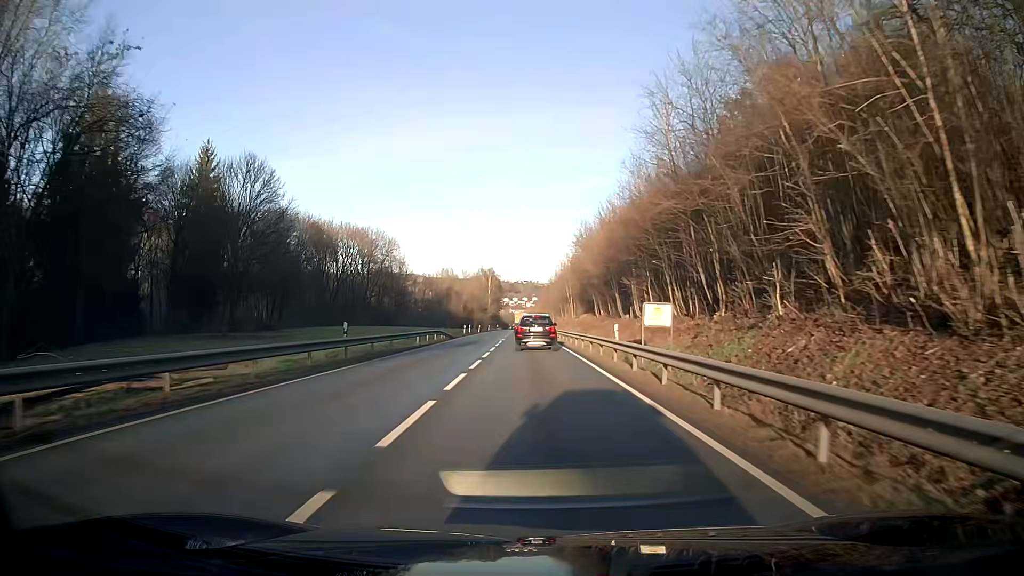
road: primary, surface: asphalt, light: Day
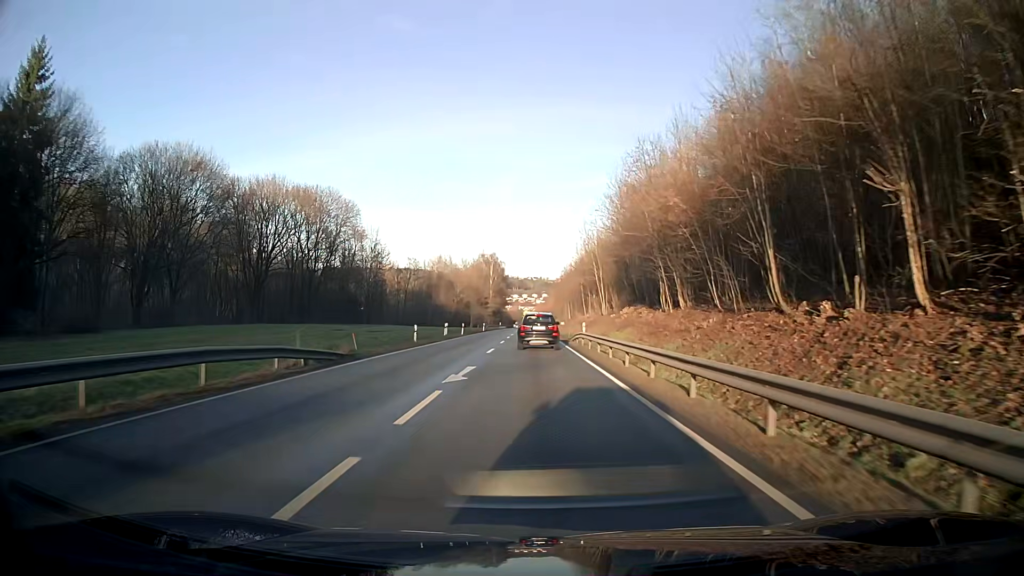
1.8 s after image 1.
(-0.3, +34.7) m; -1°
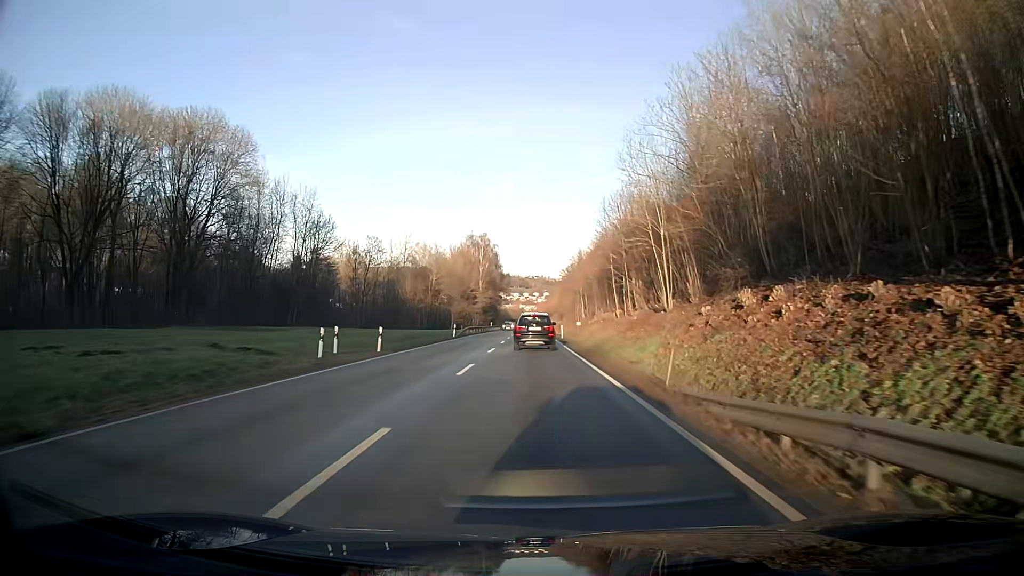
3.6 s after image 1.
(0.0, +35.0) m; 0°
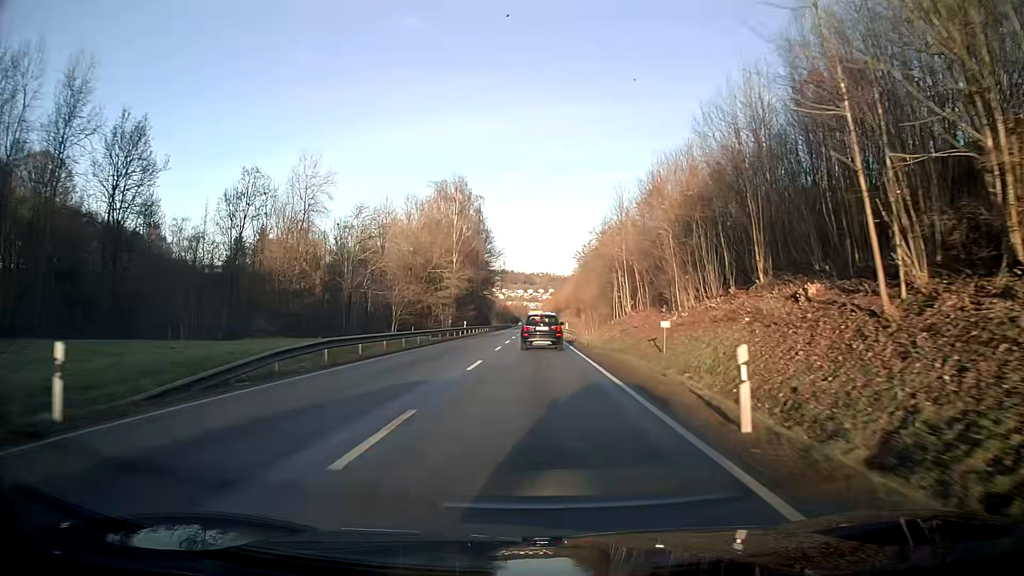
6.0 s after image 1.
(-0.1, +47.1) m; 0°
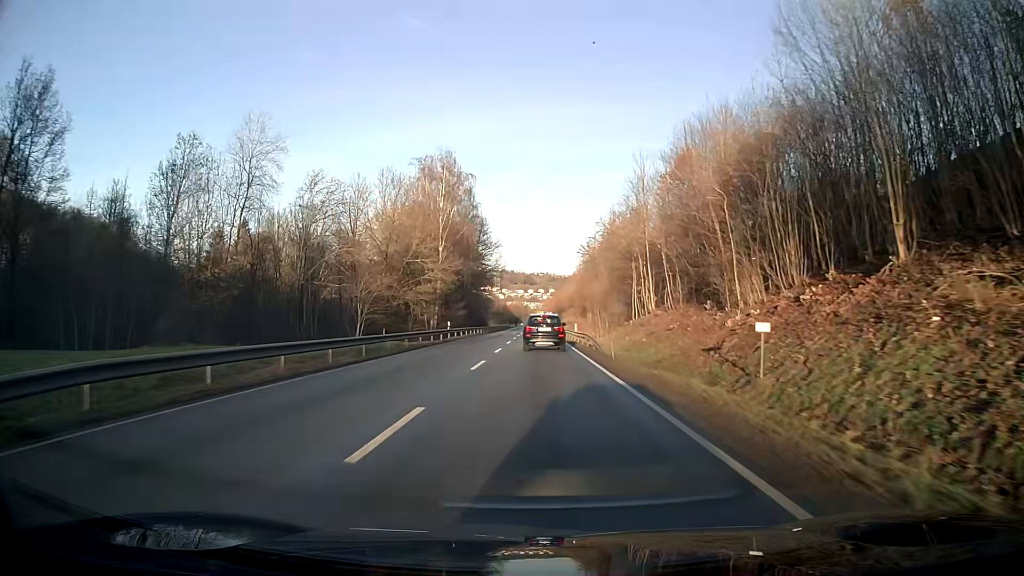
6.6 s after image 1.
(0.0, +11.9) m; 0°
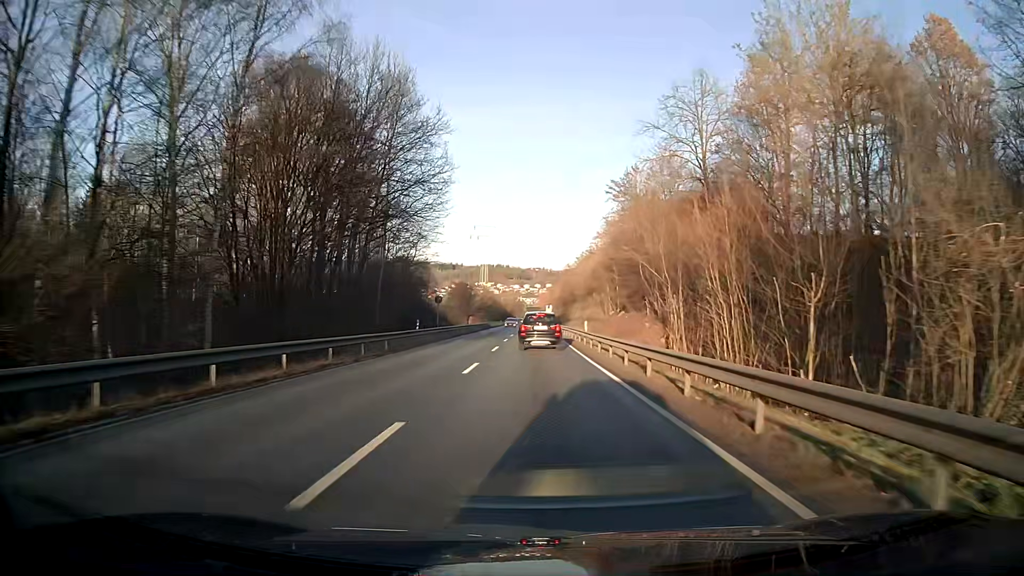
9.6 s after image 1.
(+0.3, +60.0) m; 0°
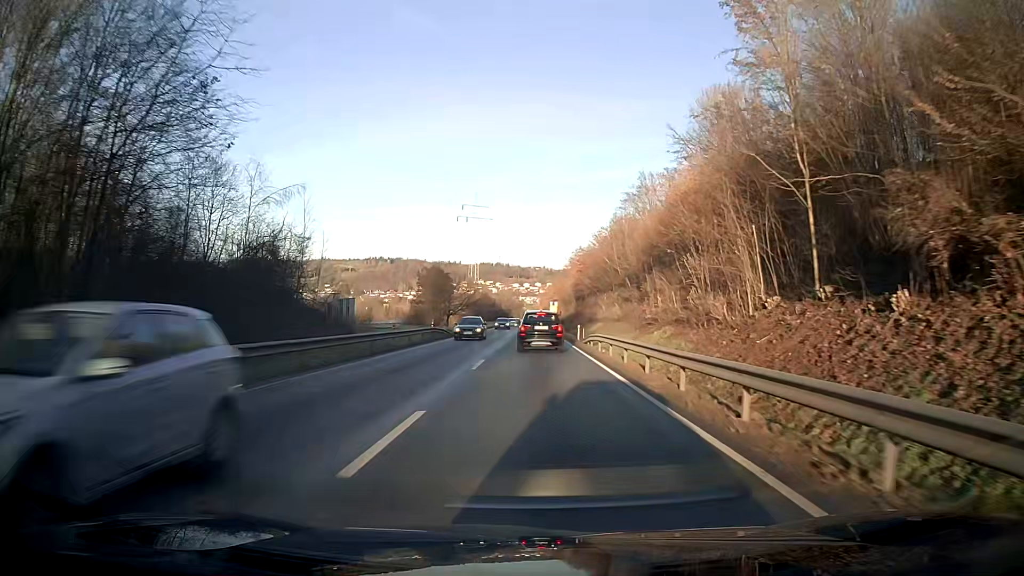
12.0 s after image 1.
(-0.1, +47.2) m; 0°
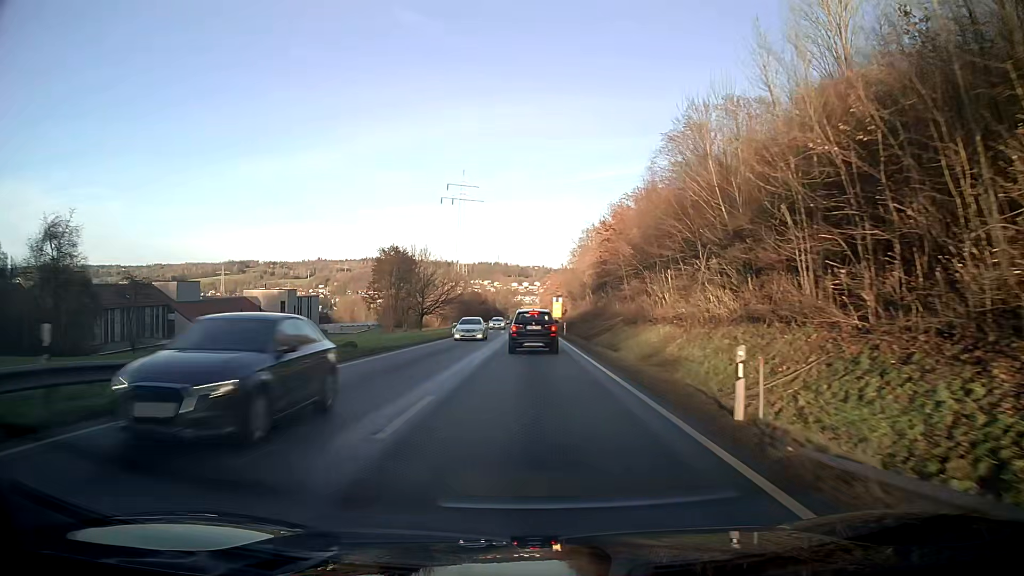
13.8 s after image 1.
(+0.2, +34.3) m; 0°
(0, +10) (0, +20) (0, +30) (0, +40) (0, +50) (0, +60) (0, +70) (-1, +80) (-1, +90) (-1, +100) m
